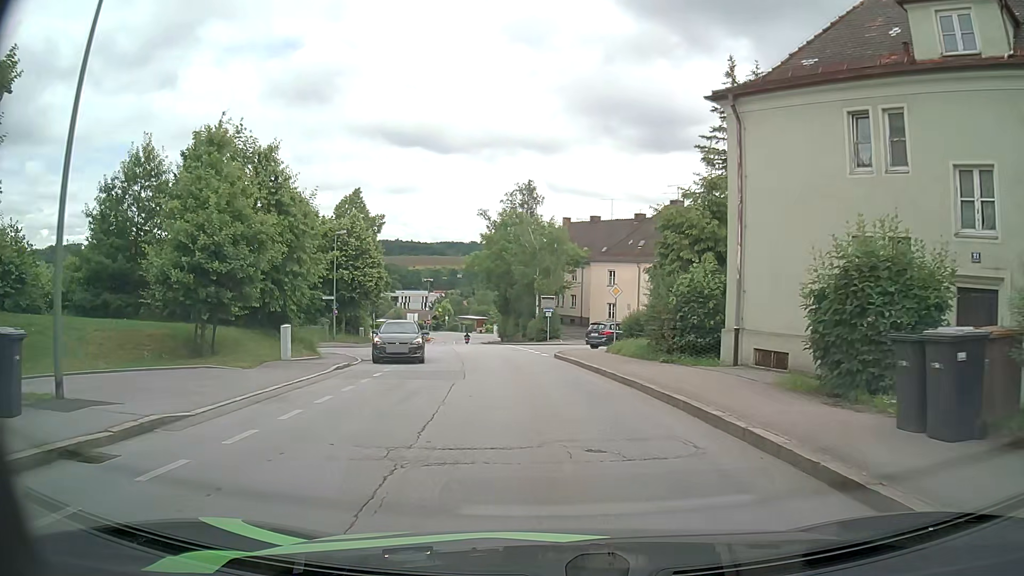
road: residential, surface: asphalt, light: Day
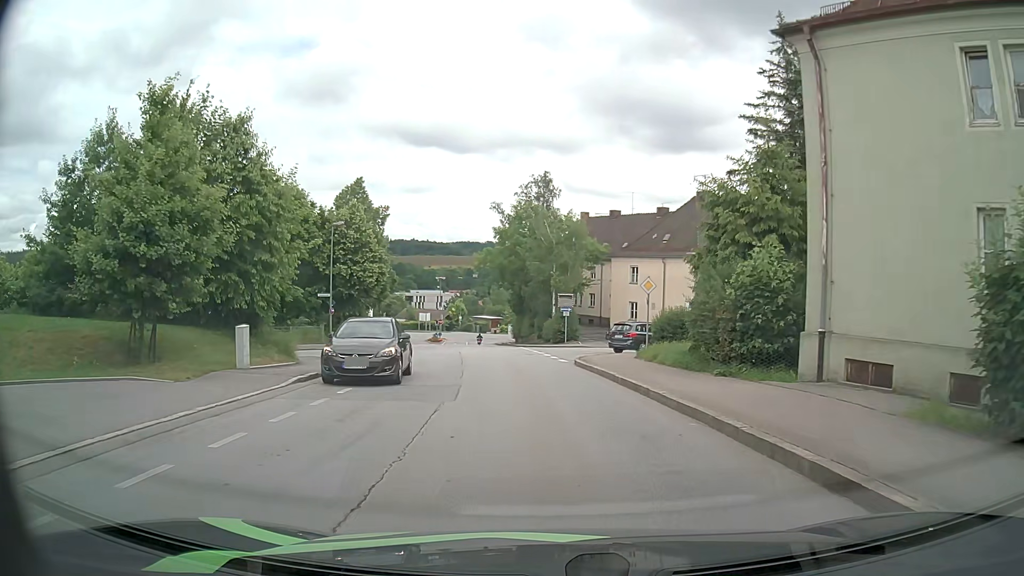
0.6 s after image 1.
(-0.1, +4.3) m; -2°
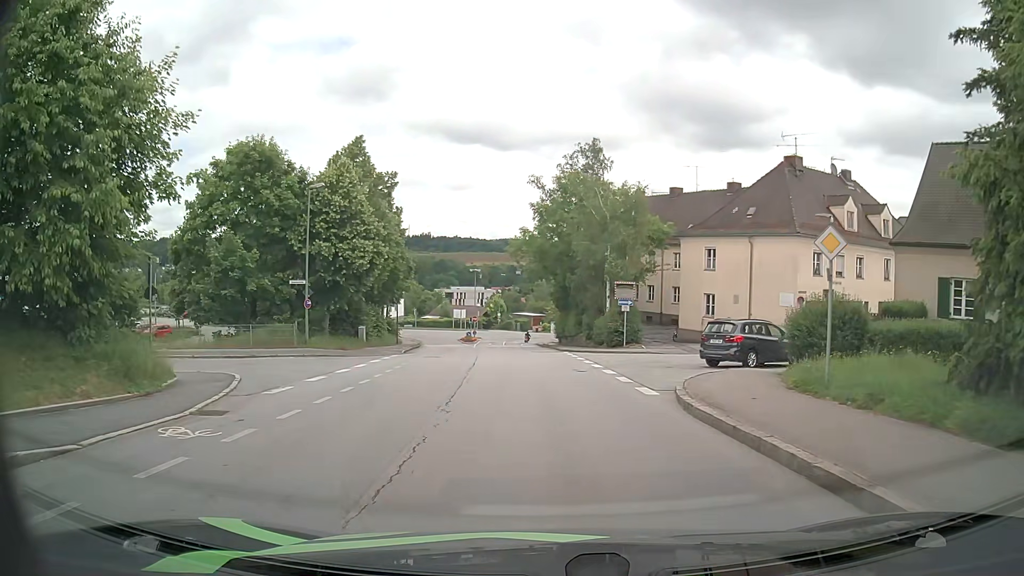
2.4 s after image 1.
(-0.3, +11.7) m; -3°
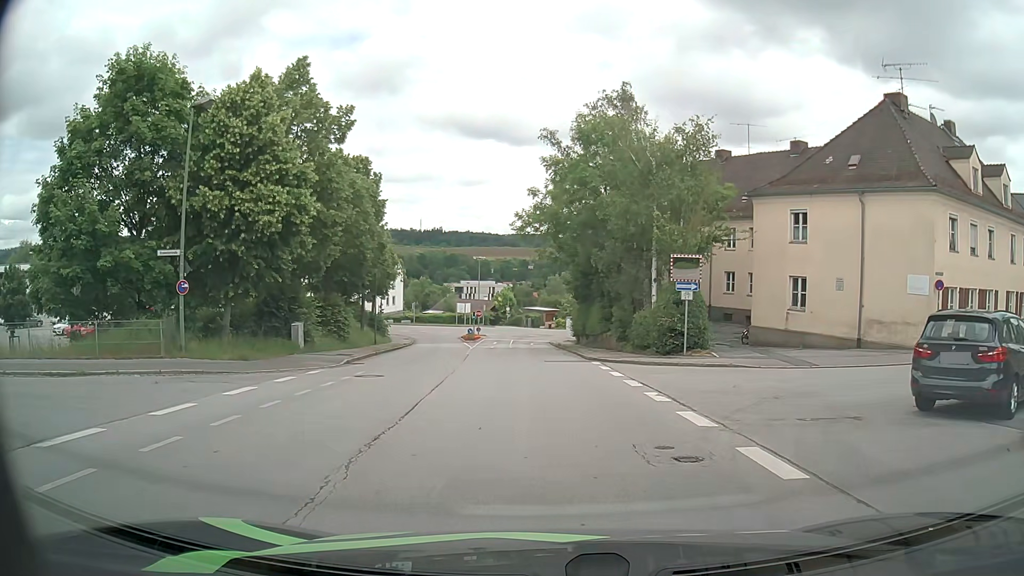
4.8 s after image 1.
(-0.3, +12.7) m; -2°
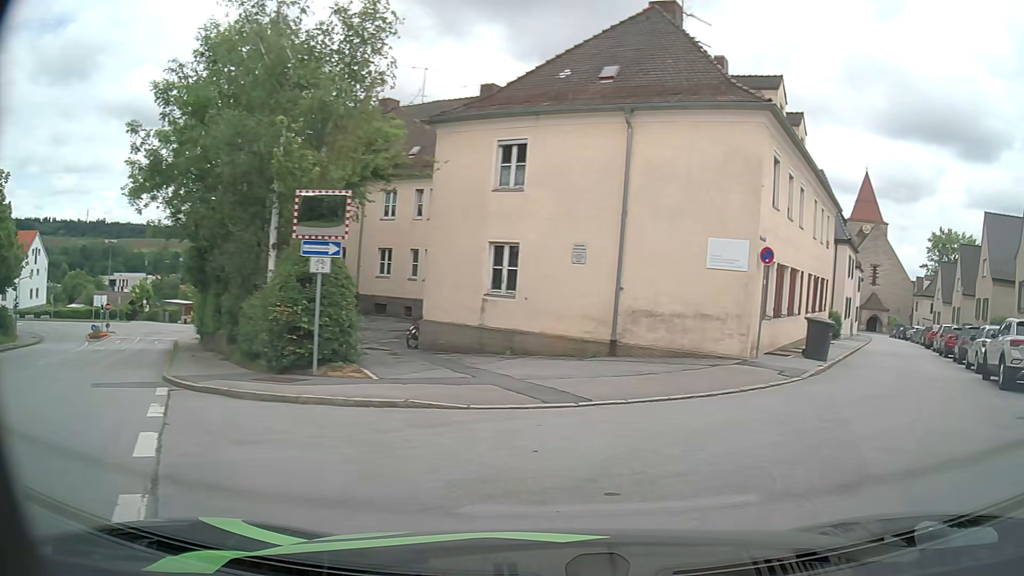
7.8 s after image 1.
(+1.5, +10.8) m; +30°
(+4, +9) (+9, +17) (+15, +26) (+19, +35) (+24, +43) (+29, +52) (+34, +61) (+38, +70) (+43, +79) (+47, +88) m
